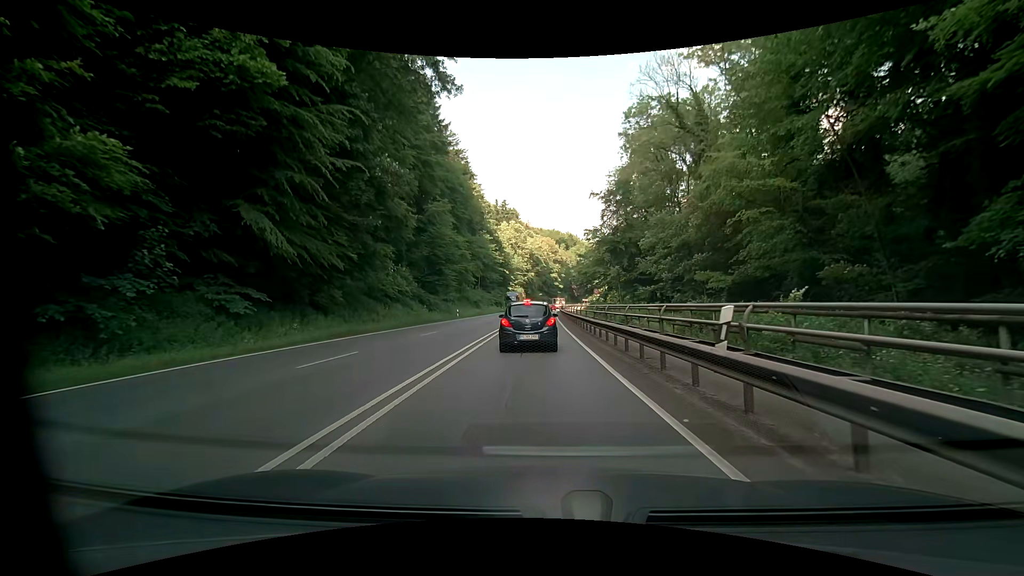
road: primary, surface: asphalt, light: Day
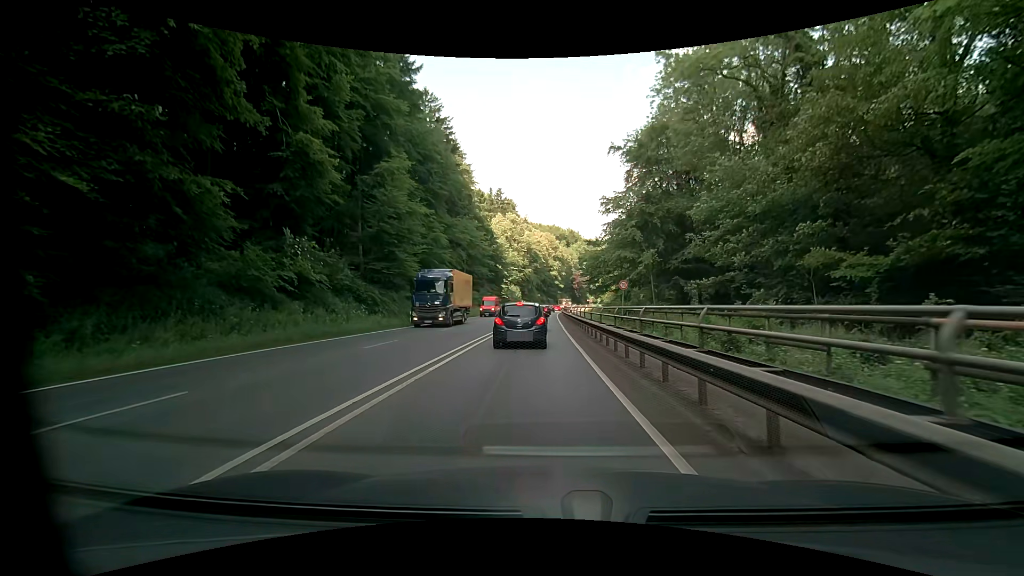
(+0.2, +19.4) m; +2°
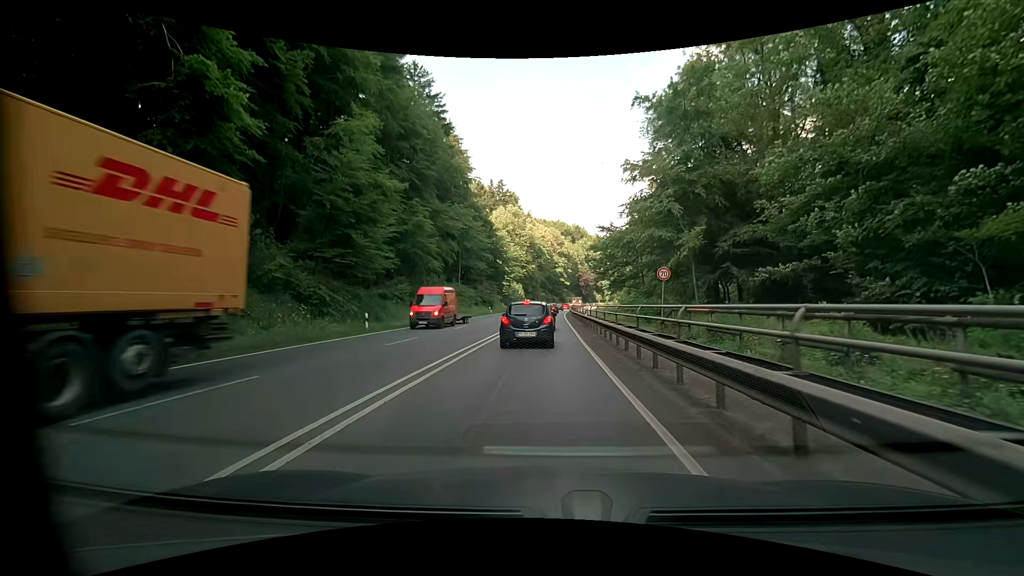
(-0.3, +10.4) m; -2°
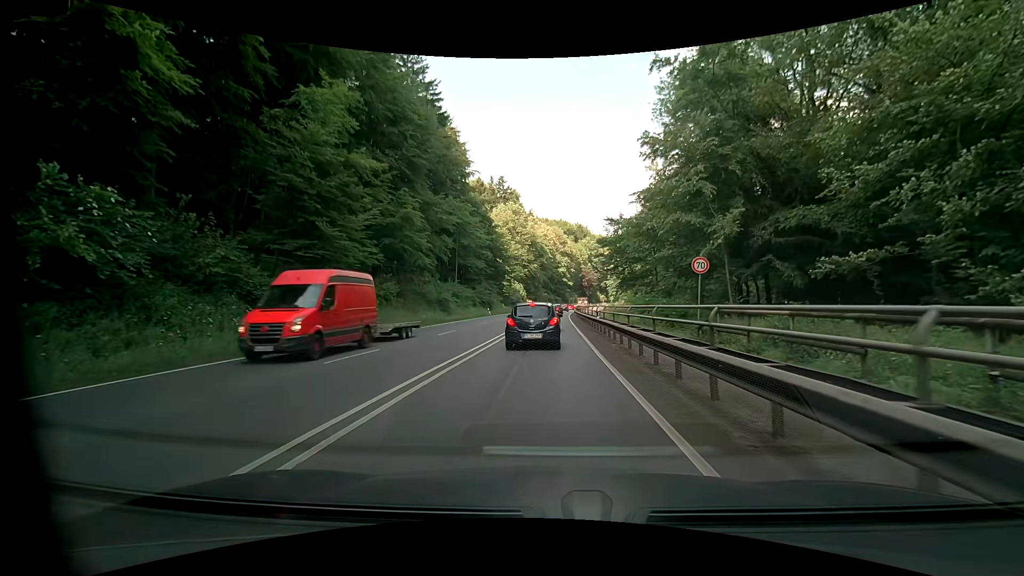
(0.0, +5.3) m; -1°
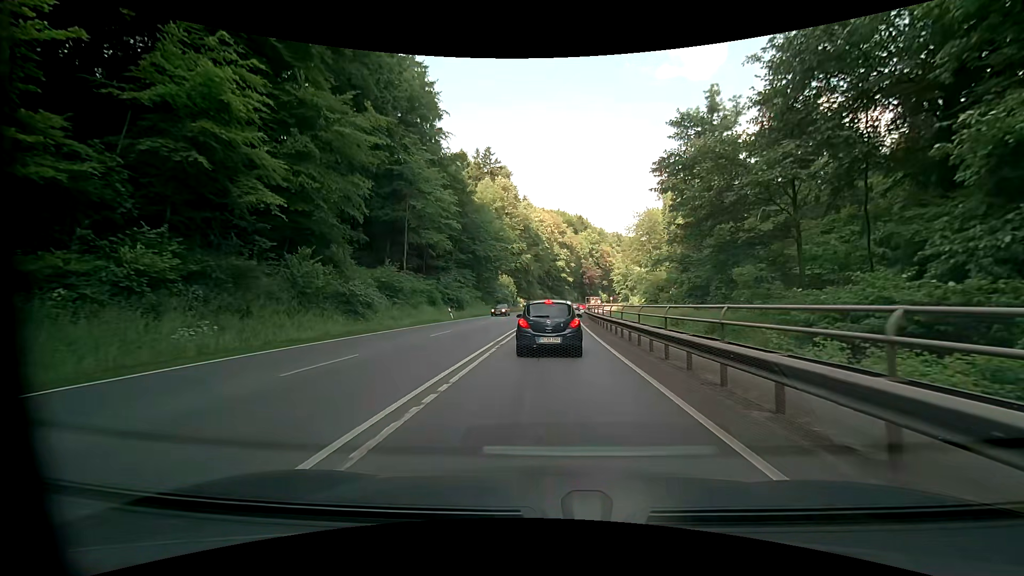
(-0.1, +27.0) m; 0°
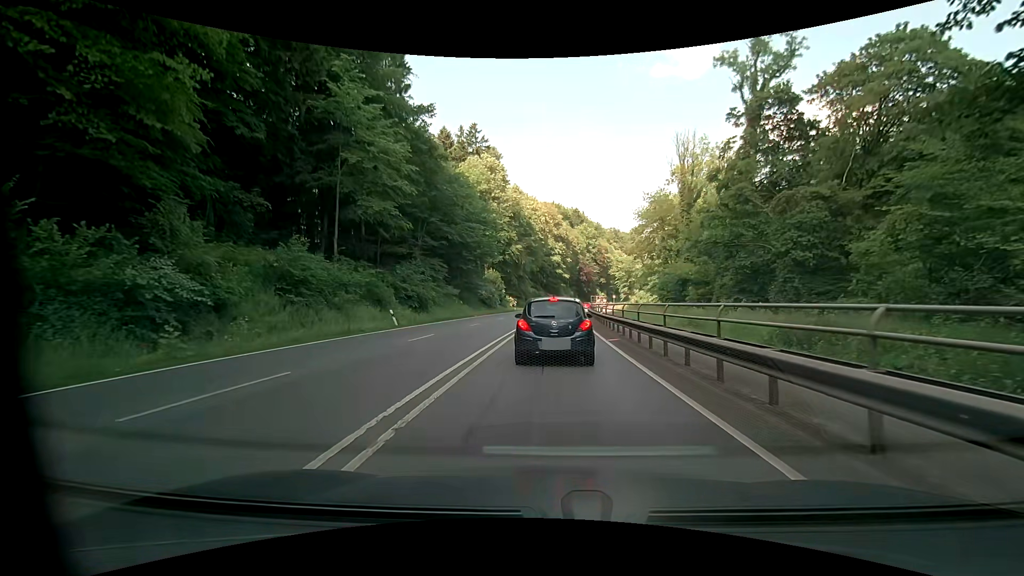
(+0.2, +15.6) m; +1°
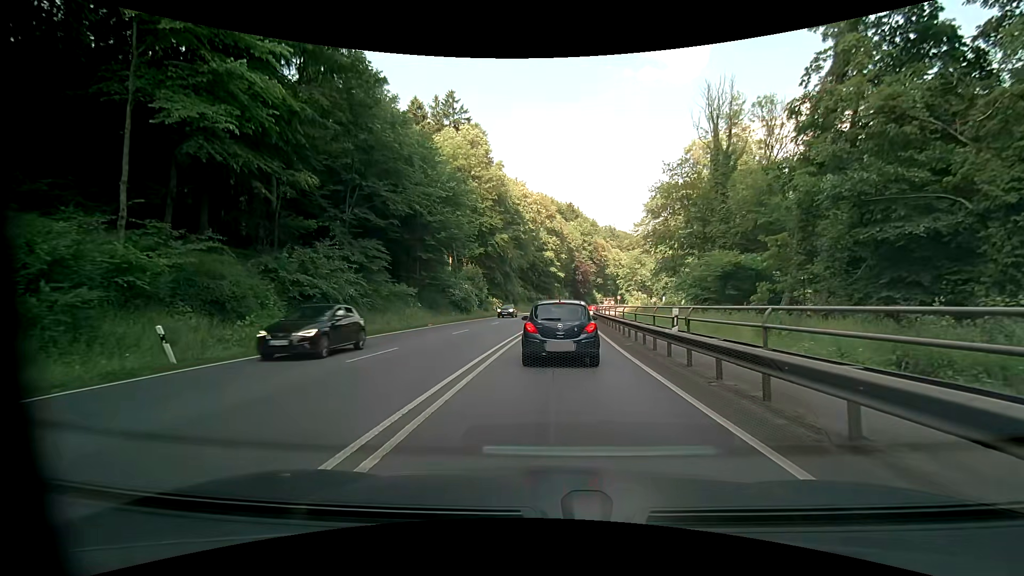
(+0.4, +17.5) m; 0°
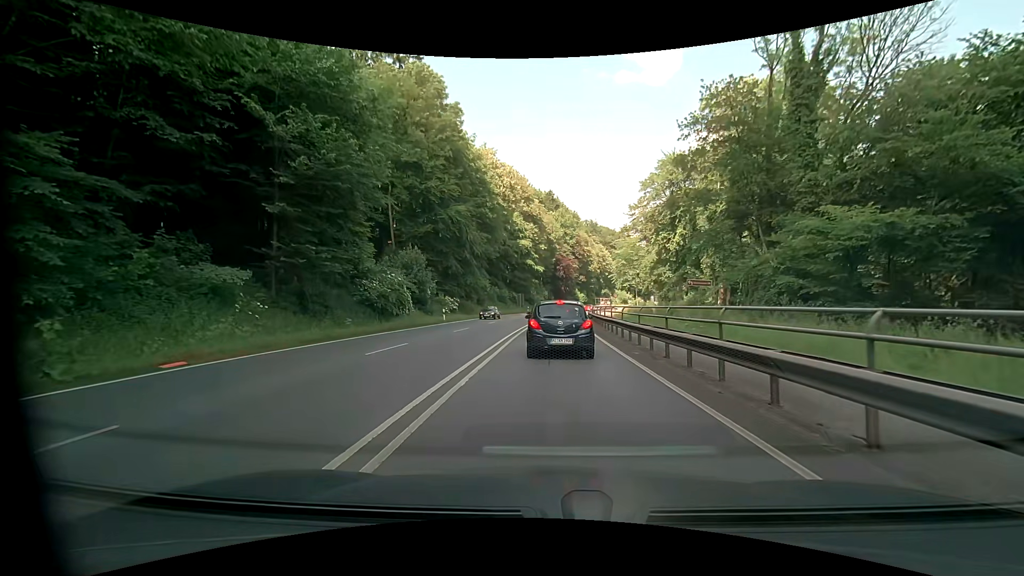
(+0.9, +22.5) m; +4°
(0, +10) (0, +20) (+1, +30) (+1, +40) (+2, +50) (+2, +60) (+3, +70) (+4, +80) (+6, +90) (+7, +100) m
